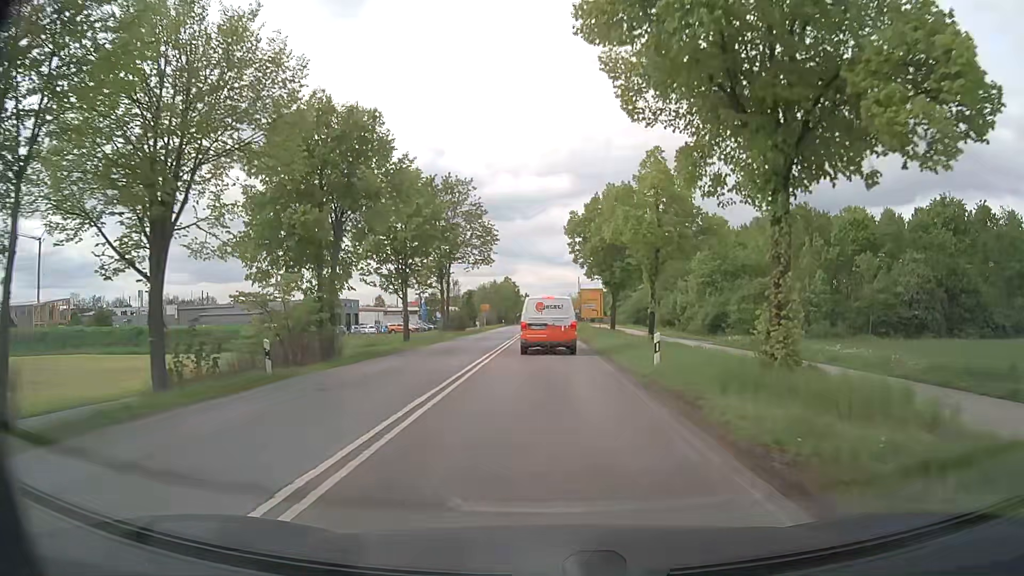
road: secondary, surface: asphalt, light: Day
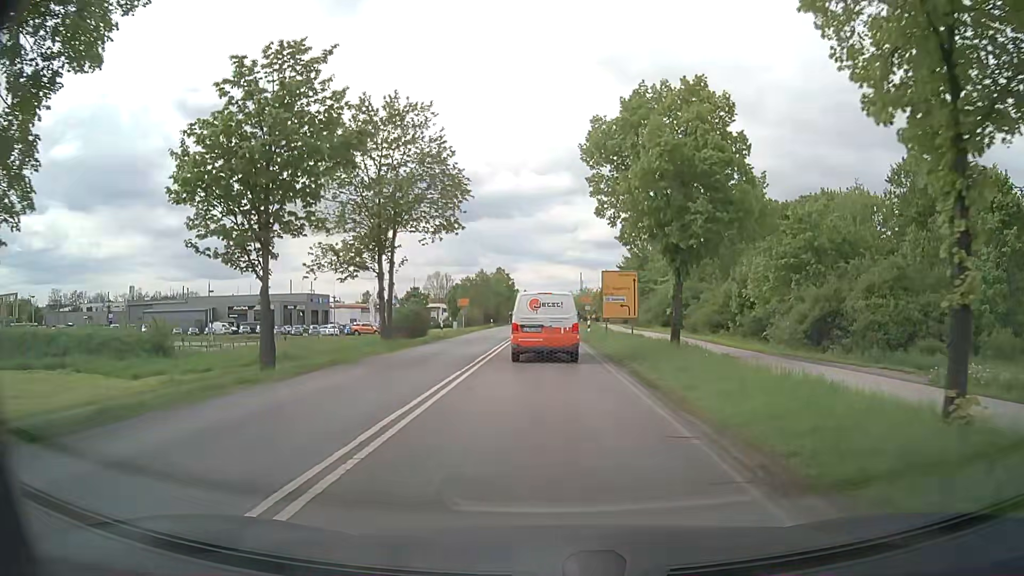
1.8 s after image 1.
(0.0, +20.2) m; 0°
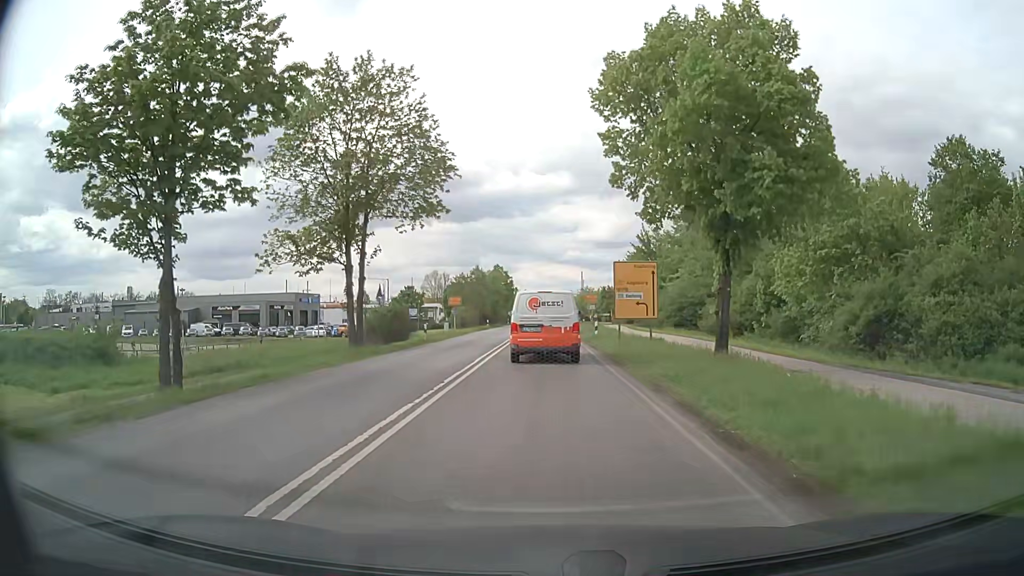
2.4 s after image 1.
(0.0, +5.6) m; -1°
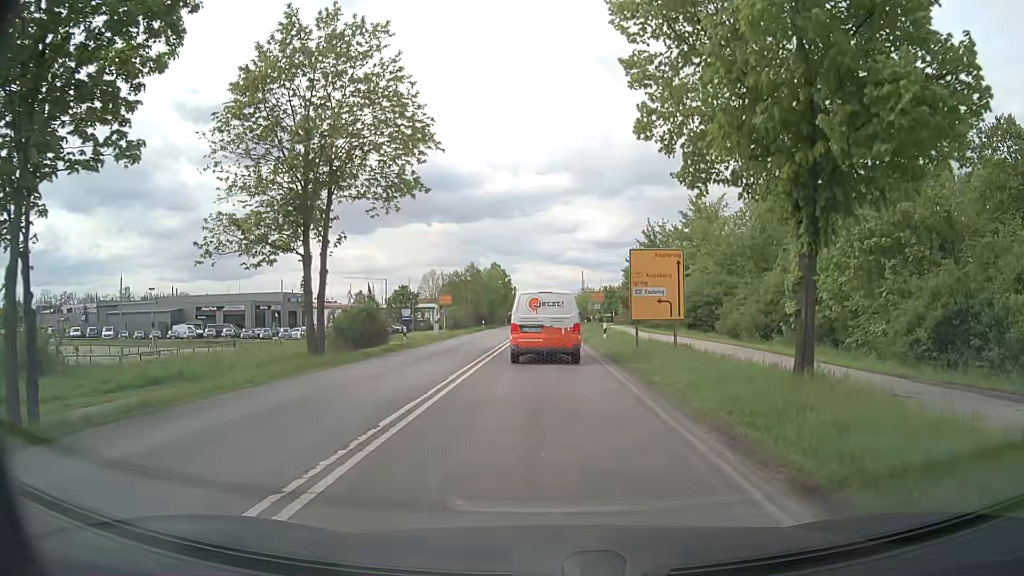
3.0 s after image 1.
(+0.1, +5.2) m; +1°
